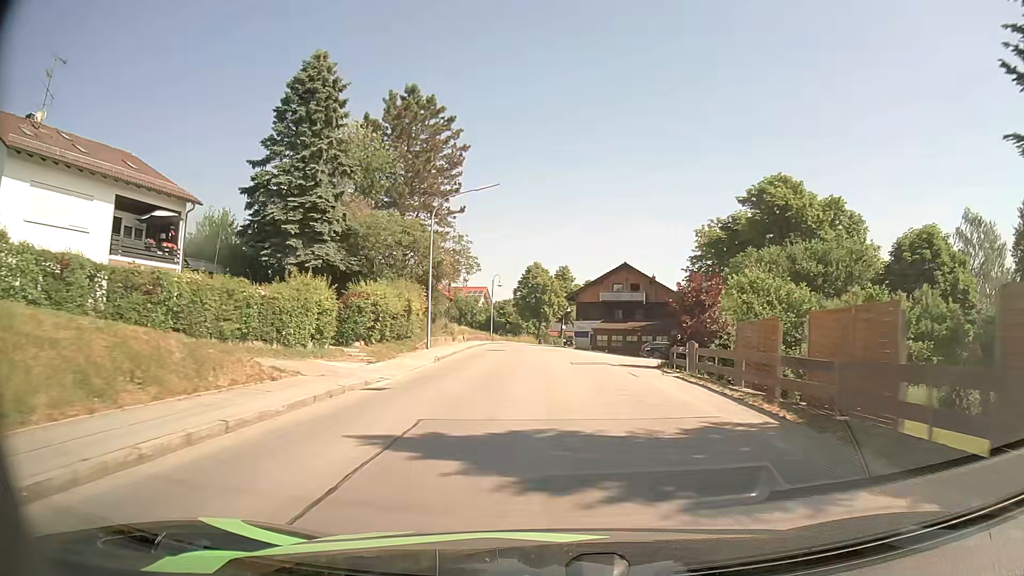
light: Day
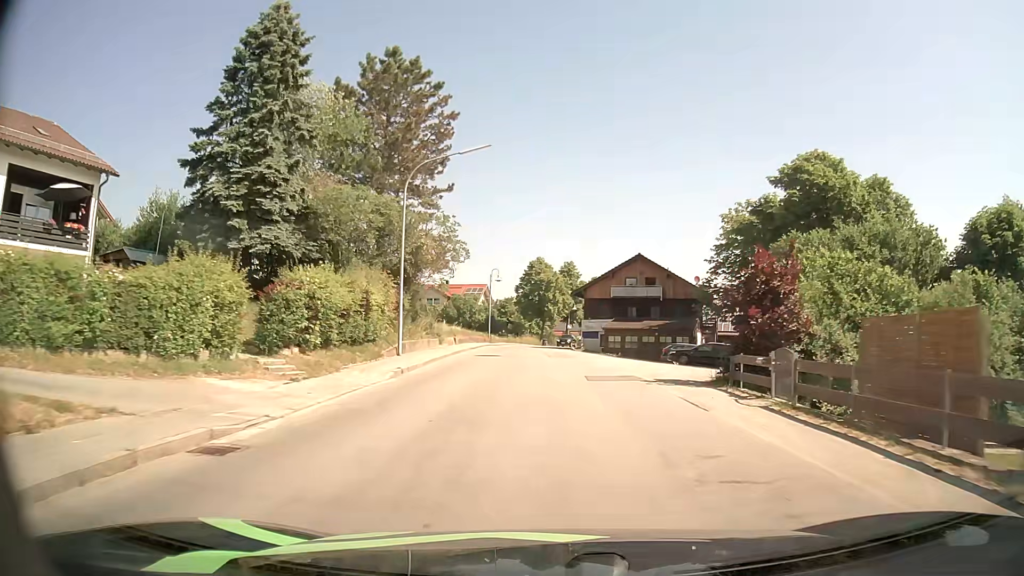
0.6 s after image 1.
(0.0, +7.5) m; 0°
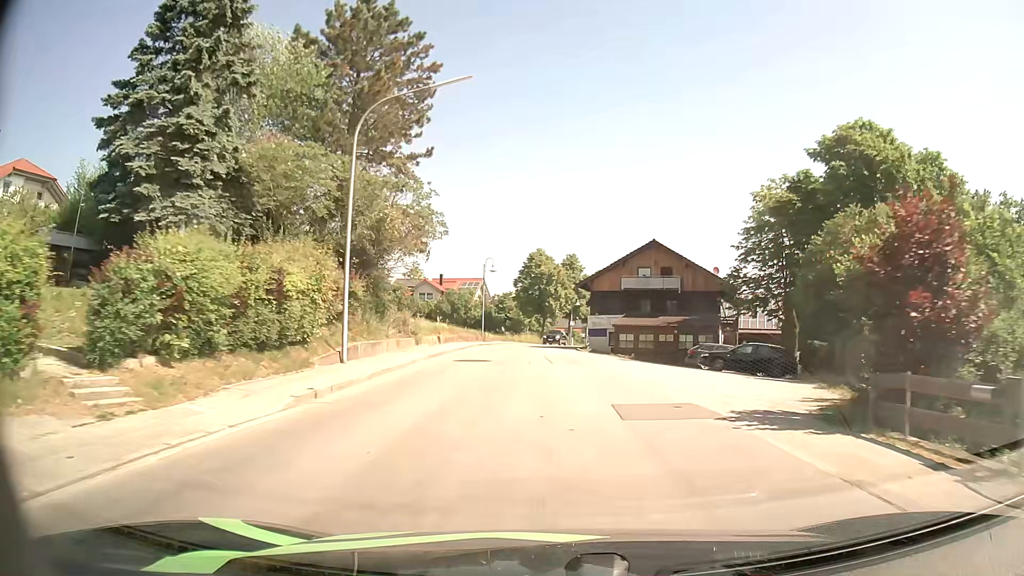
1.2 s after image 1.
(0.0, +7.5) m; 0°
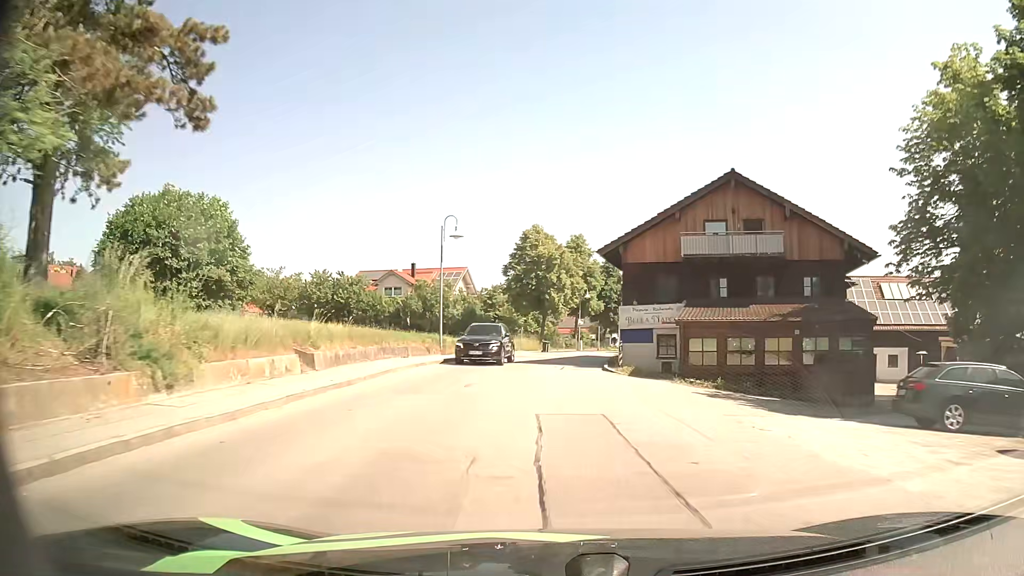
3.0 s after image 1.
(0.0, +22.6) m; +1°
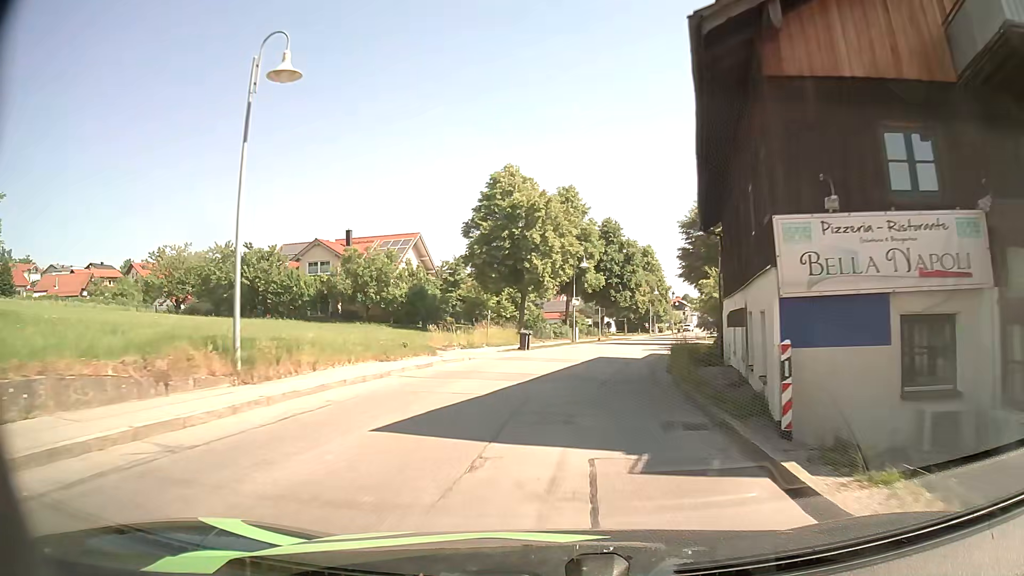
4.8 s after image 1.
(-0.1, +21.9) m; 0°
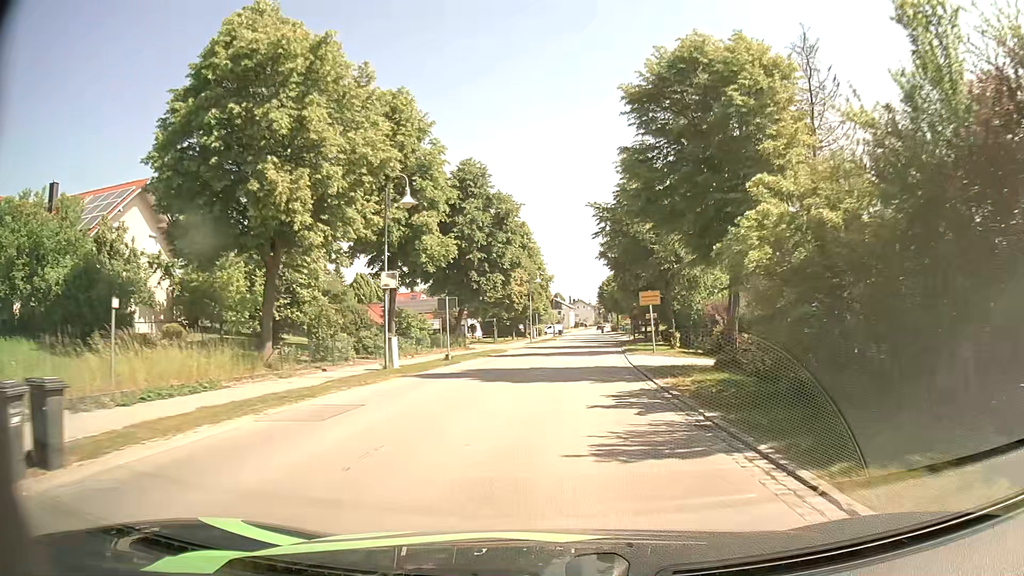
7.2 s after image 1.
(+2.9, +28.2) m; +11°
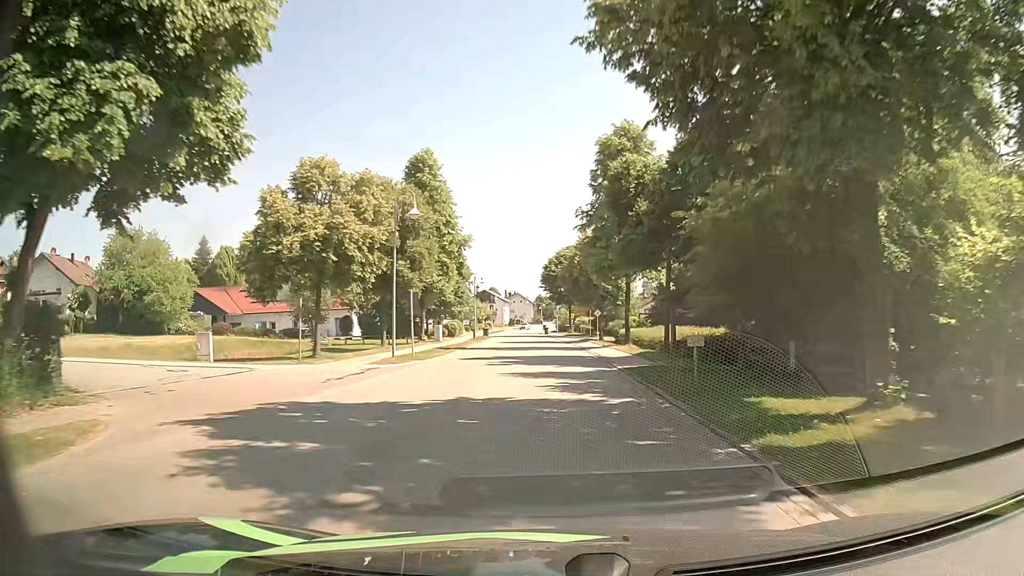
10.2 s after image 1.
(+2.0, +38.0) m; +5°
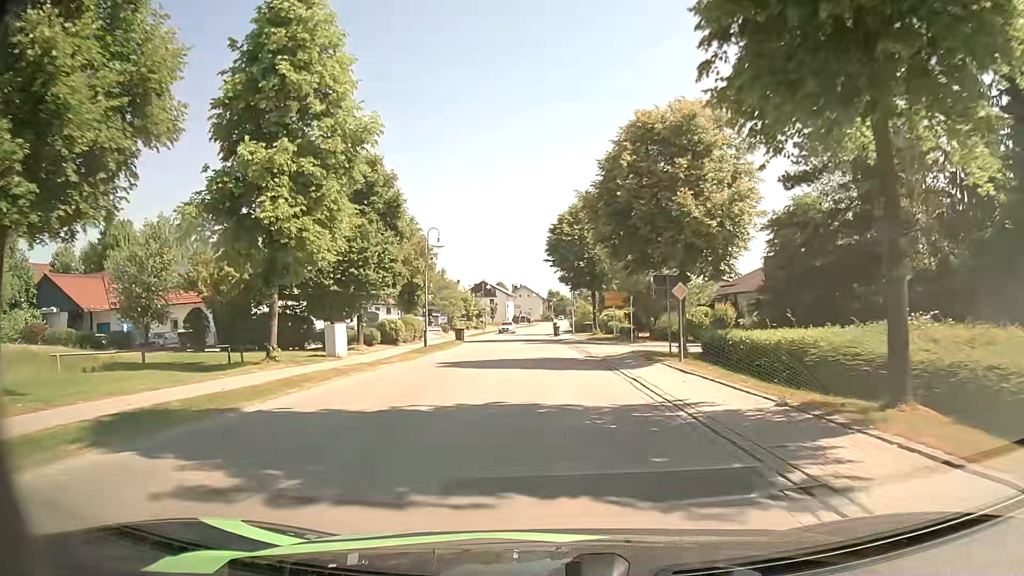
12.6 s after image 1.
(+0.2, +31.3) m; -1°
(0, +10) (0, +20) (-1, +30) (-1, +40) (-1, +50) (-2, +60) (-2, +70) (-2, +80) (-2, +90) (-2, +100) m
